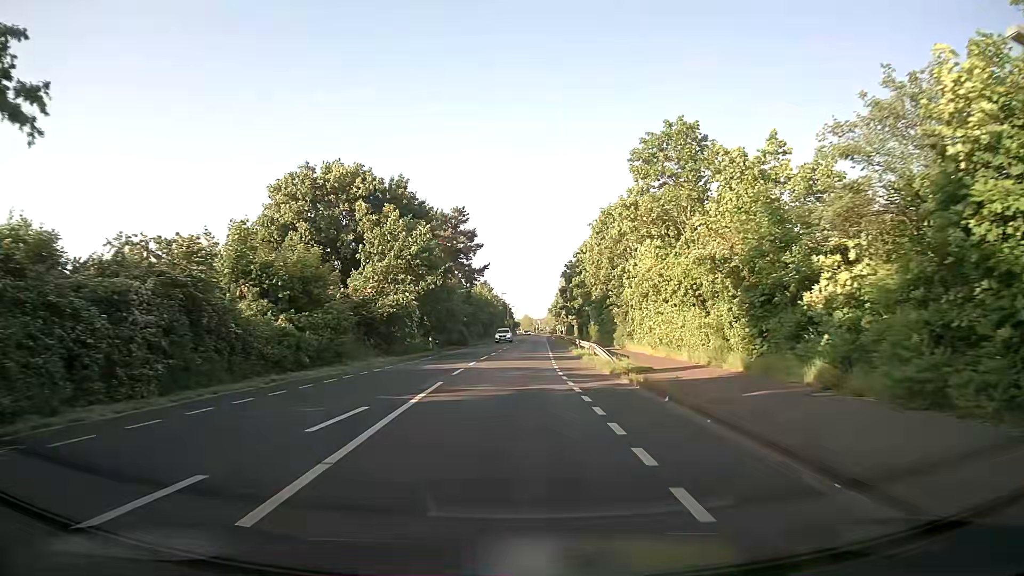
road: secondary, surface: asphalt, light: Day
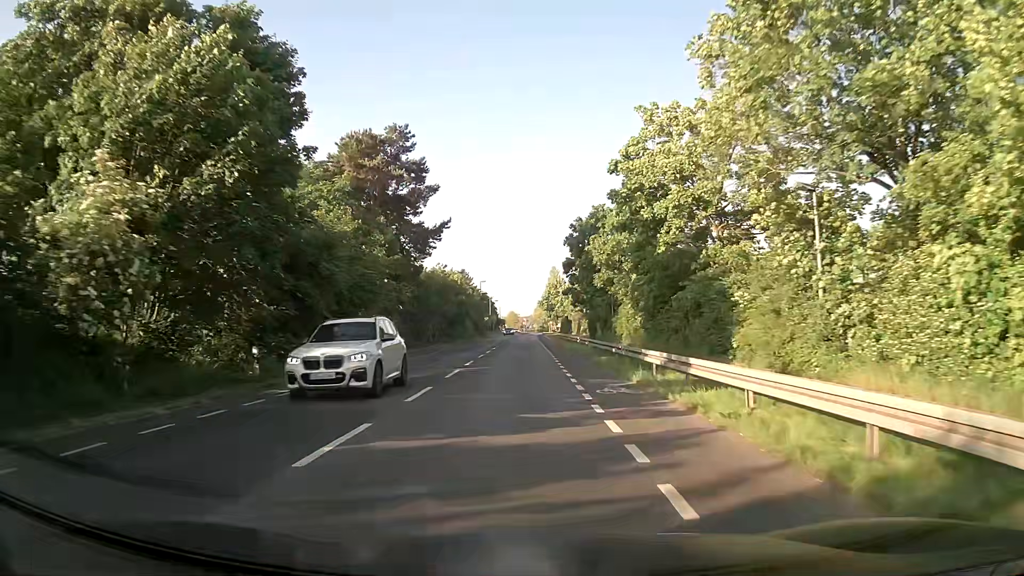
(+0.2, +32.6) m; +1°
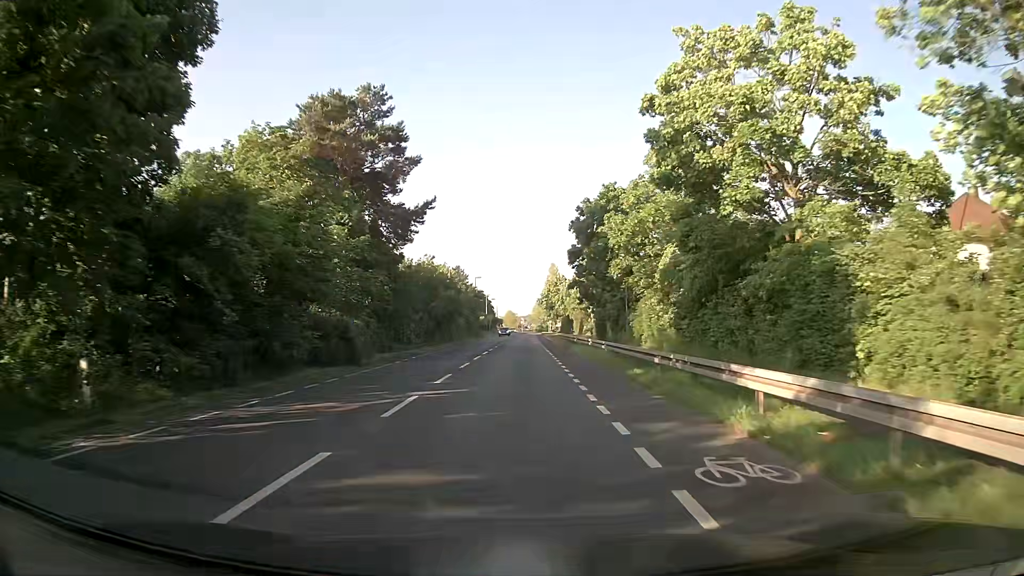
(0.0, +8.4) m; 0°
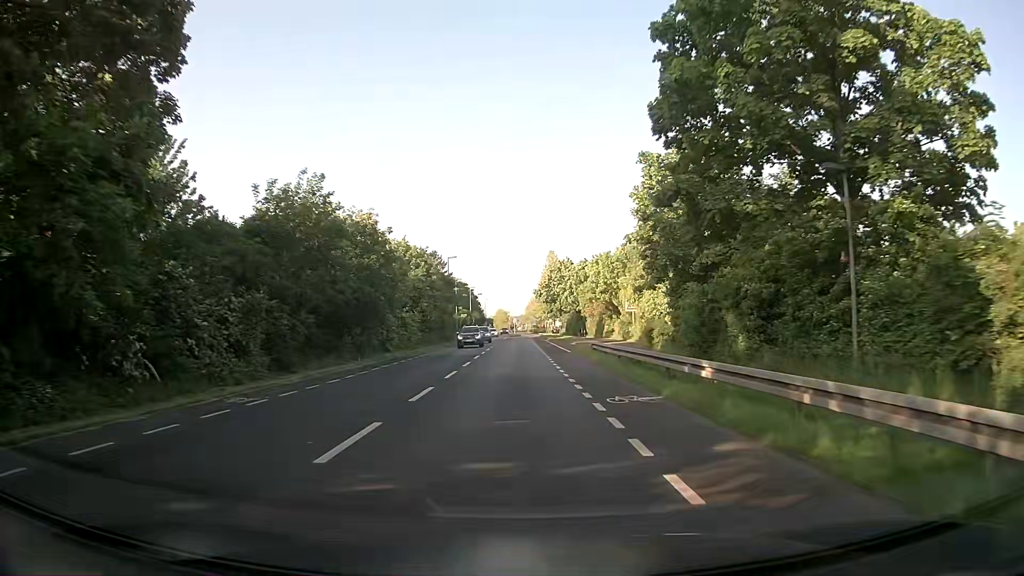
(+0.5, +33.7) m; +1°
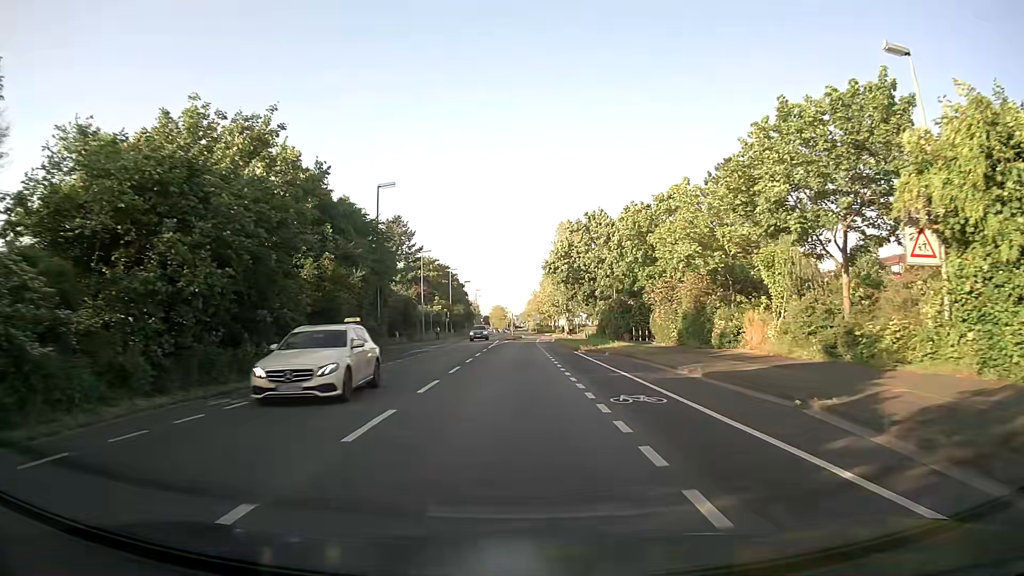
(-0.2, +41.2) m; 0°
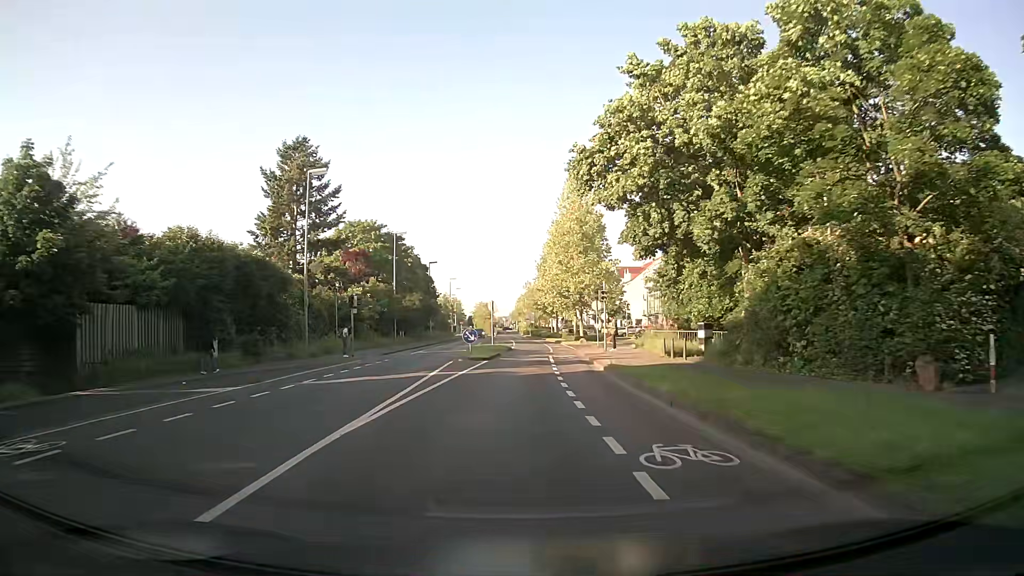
(+0.2, +40.0) m; +1°
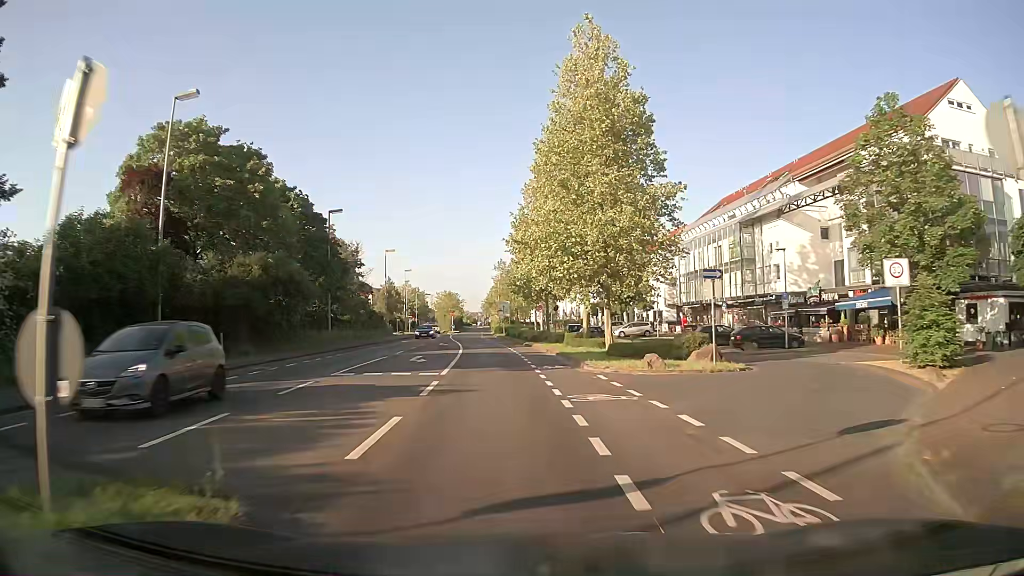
(+0.9, +38.7) m; +2°
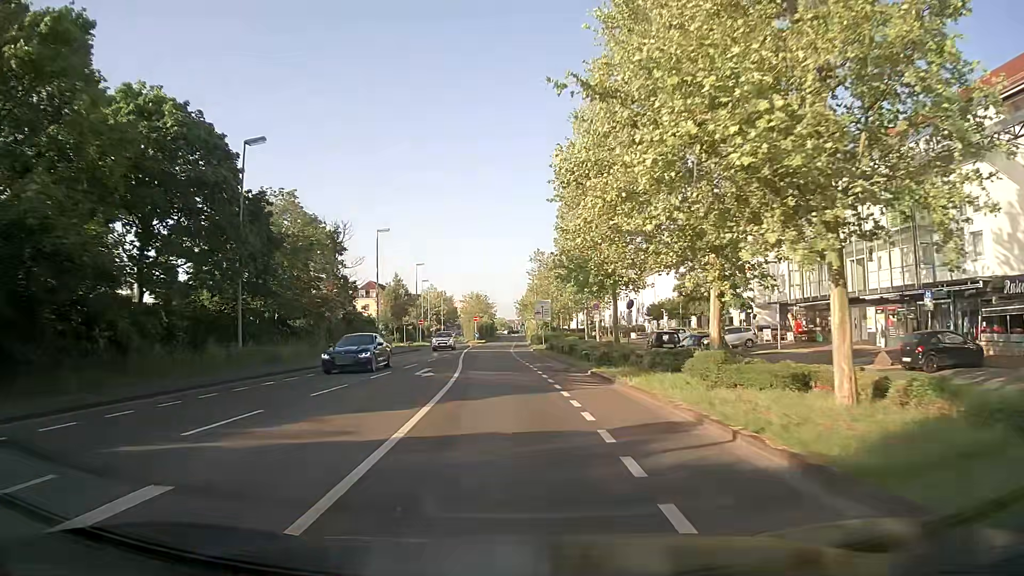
(-0.6, +23.1) m; -3°
(0, +10) (0, +20) (-1, +30) (-1, +40) (-1, +50) (-2, +60) (-2, +70) (-2, +80) (-2, +90) (-2, +100) m
